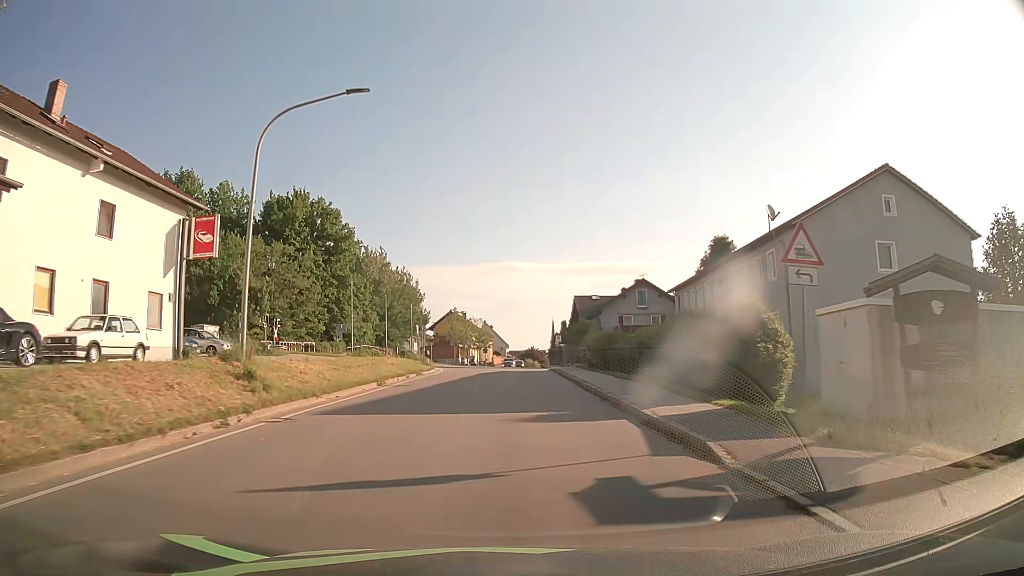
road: tertiary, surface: asphalt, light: Day
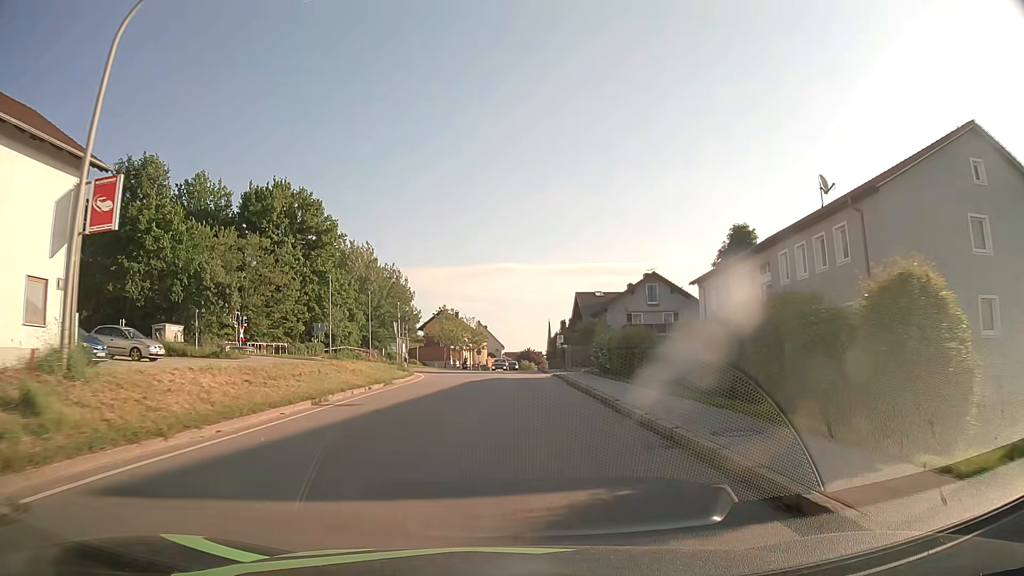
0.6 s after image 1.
(0.0, +7.5) m; +1°
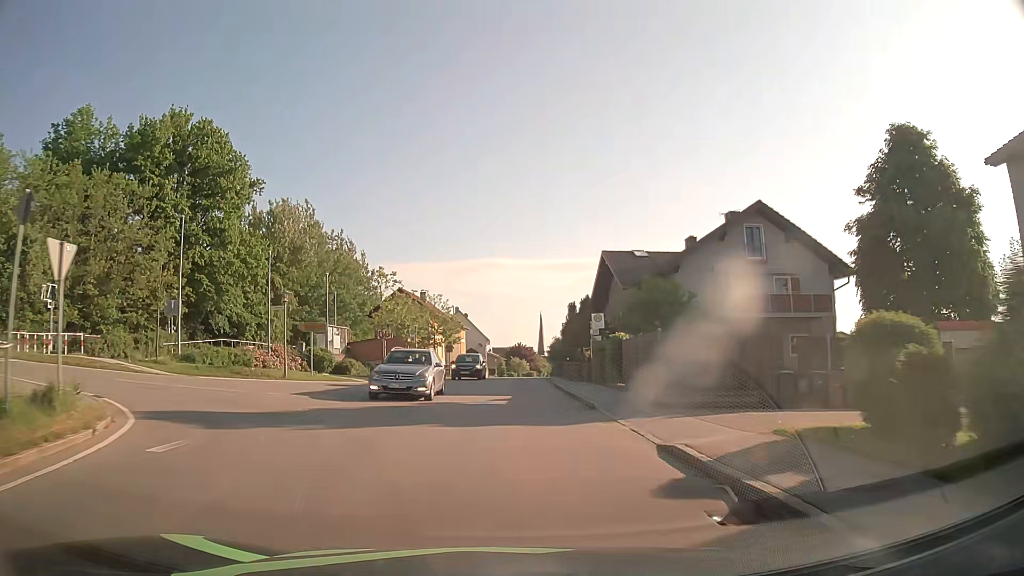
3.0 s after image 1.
(+0.2, +30.2) m; +1°
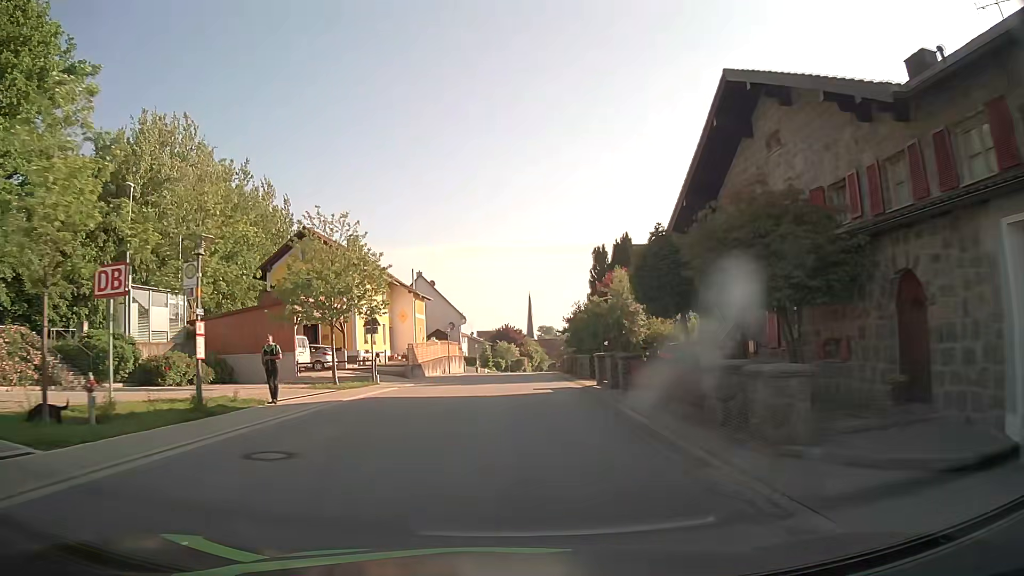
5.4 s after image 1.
(+0.2, +30.7) m; +1°
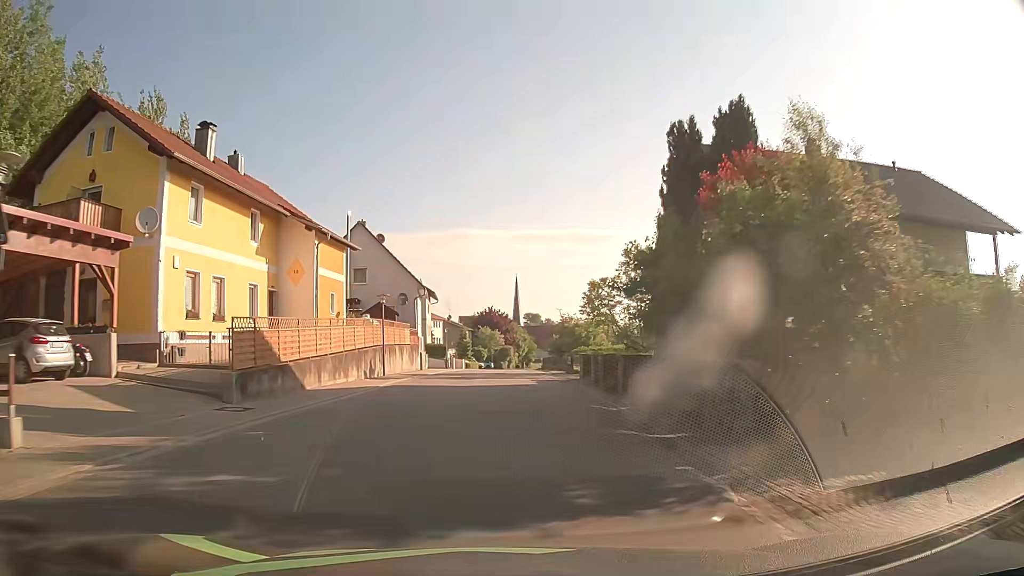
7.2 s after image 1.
(+0.4, +23.2) m; +1°
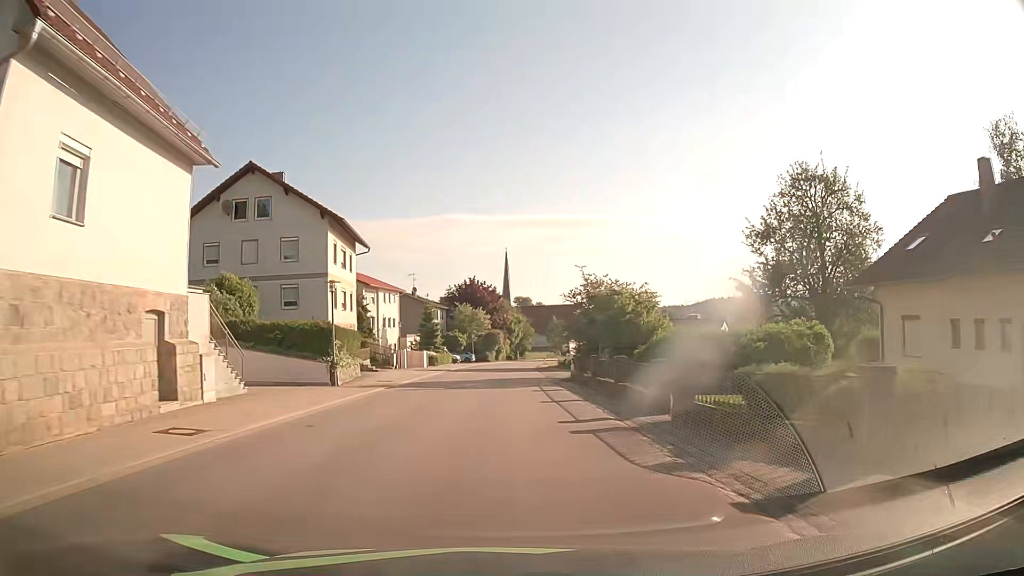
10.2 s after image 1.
(+0.2, +39.1) m; +1°
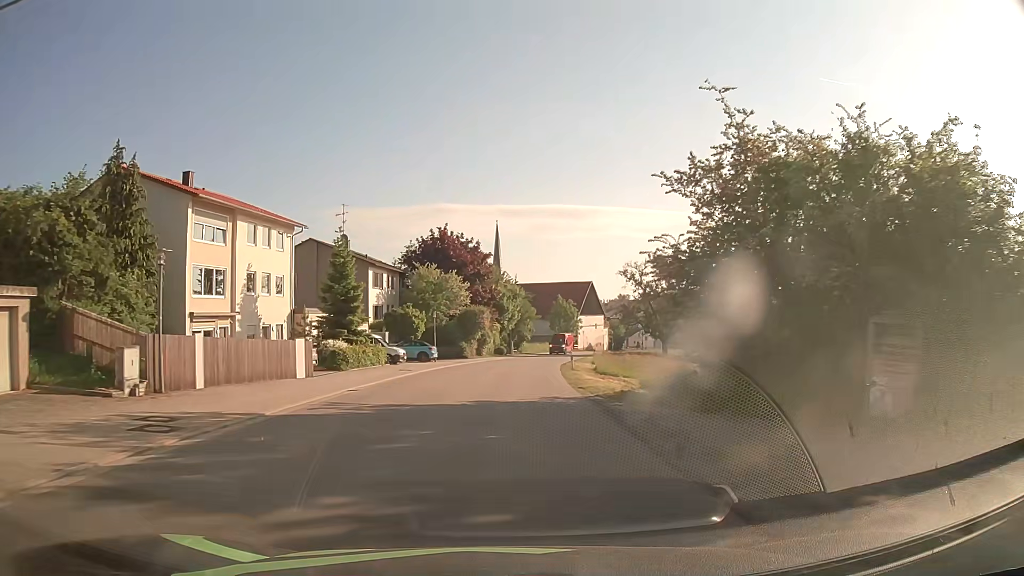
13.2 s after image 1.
(+0.2, +39.1) m; +1°
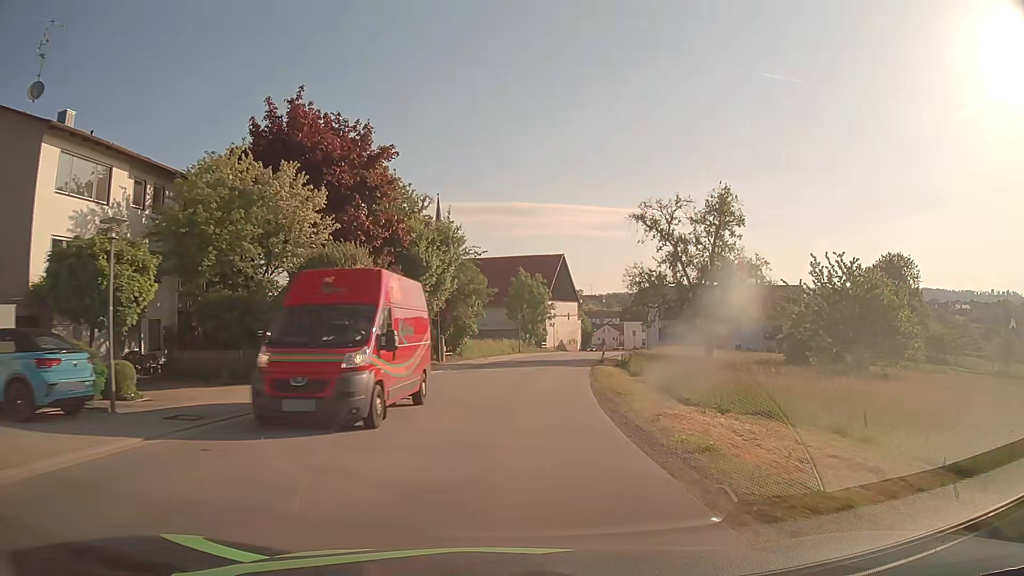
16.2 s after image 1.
(+1.4, +38.6) m; +4°
(0, +10) (+1, +20) (+1, +30) (+3, +40) (+4, +50) (+7, +59) (+9, +69) (+11, +79) (+13, +89) (+15, +98) m
